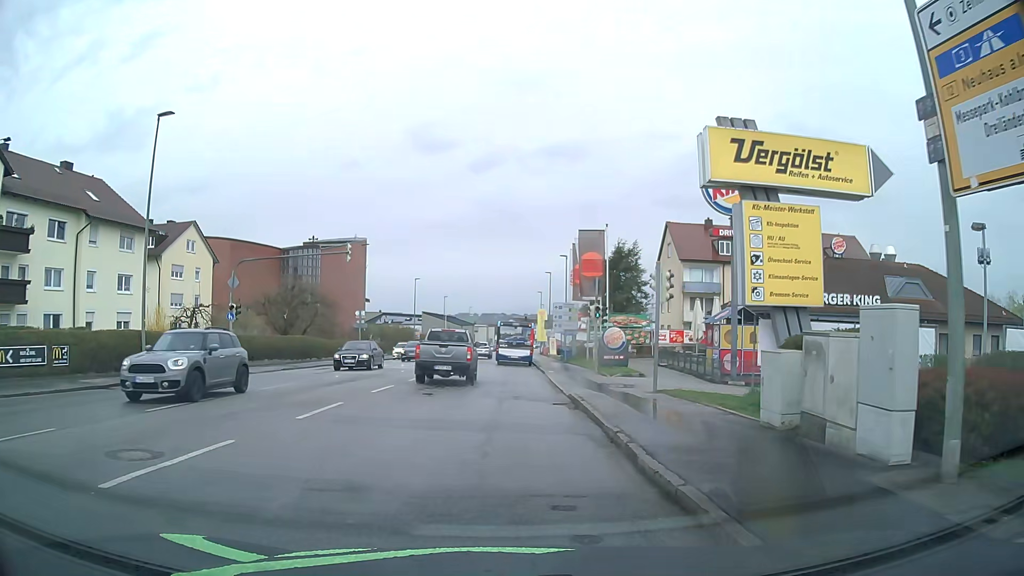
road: tertiary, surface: asphalt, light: Day
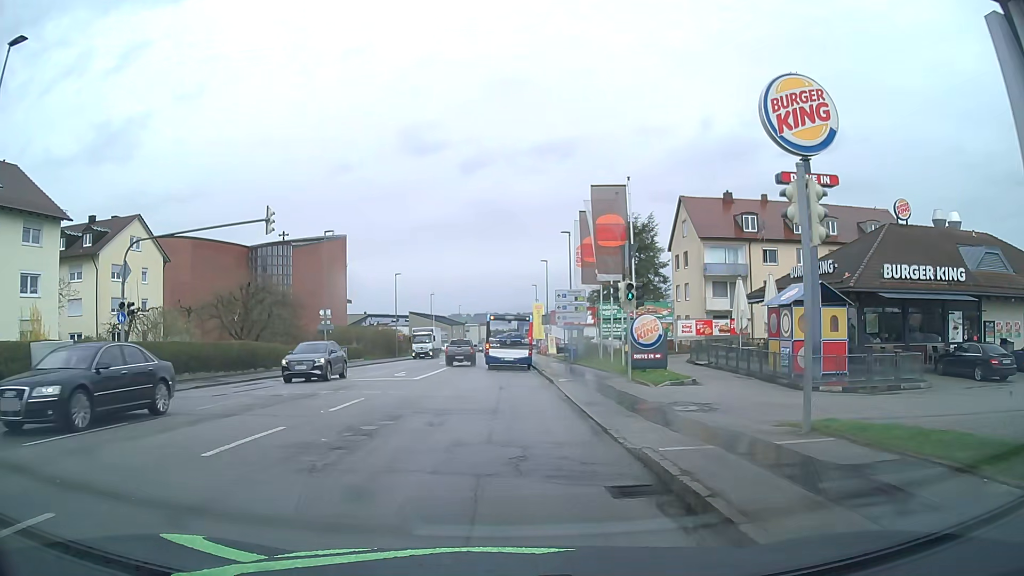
(-0.1, +9.8) m; -1°
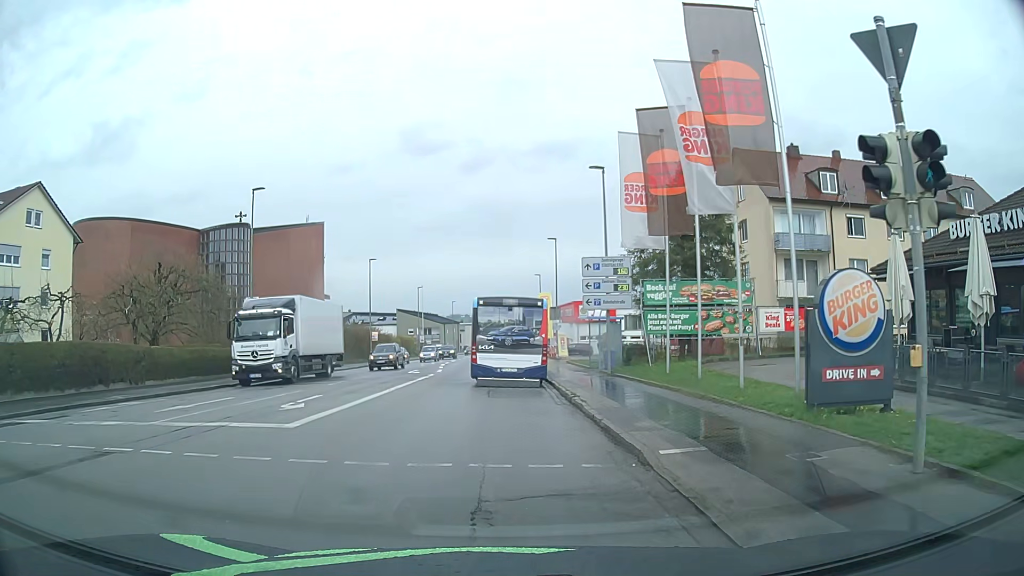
(+0.2, +15.4) m; 0°
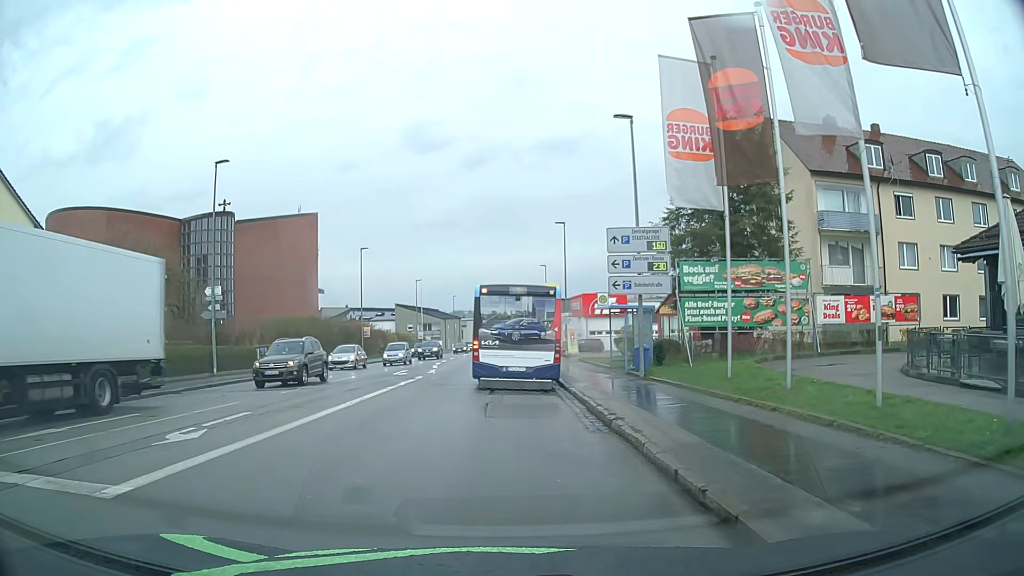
(0.0, +5.6) m; 0°
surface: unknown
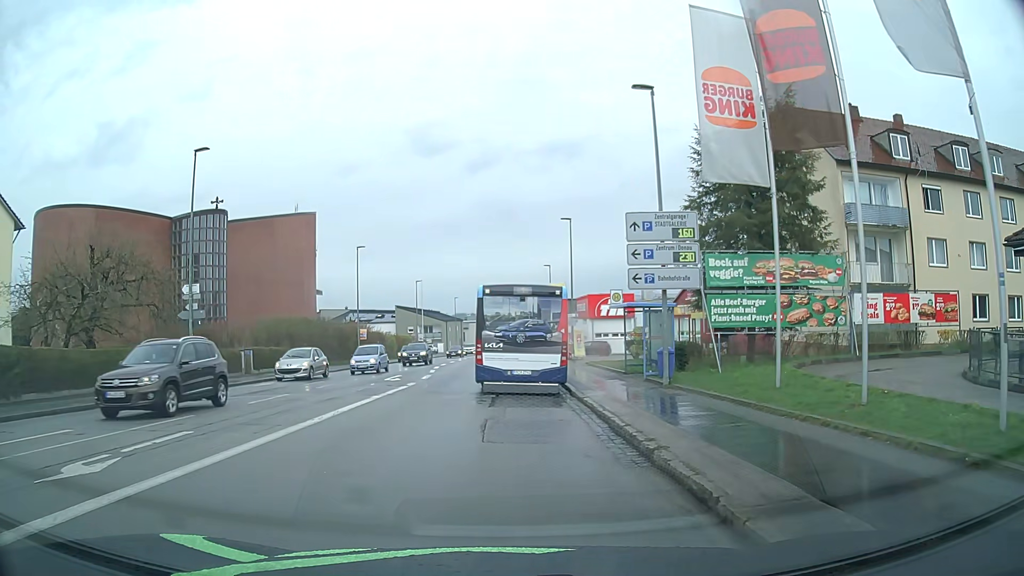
(0.0, +2.8) m; -1°
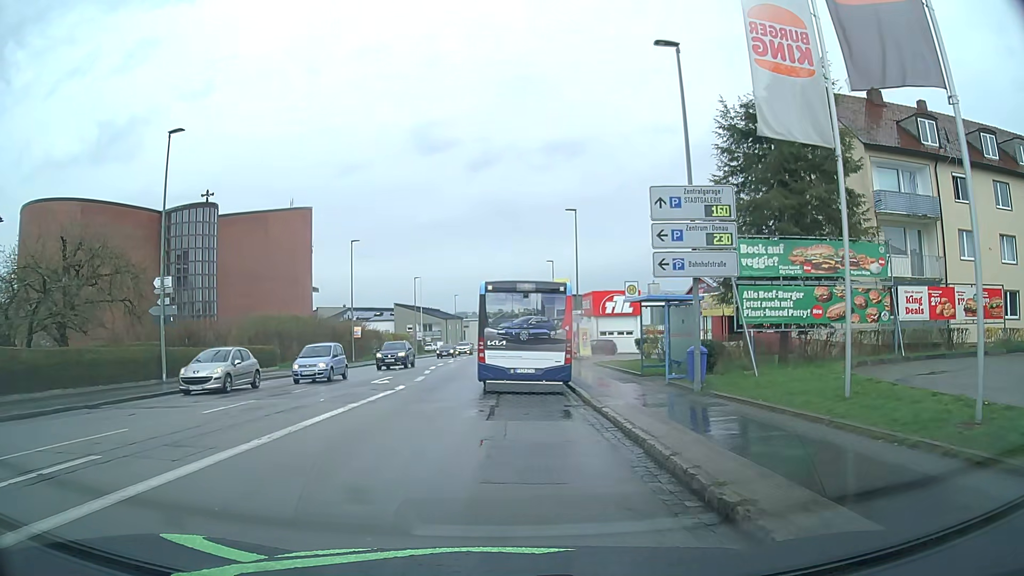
(0.0, +2.9) m; 0°
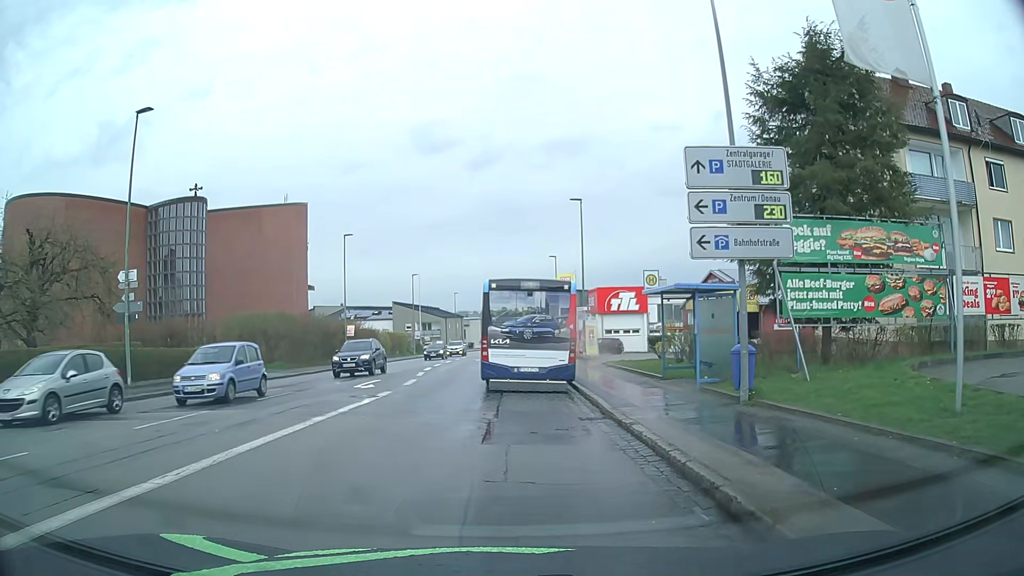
(0.0, +3.0) m; 0°
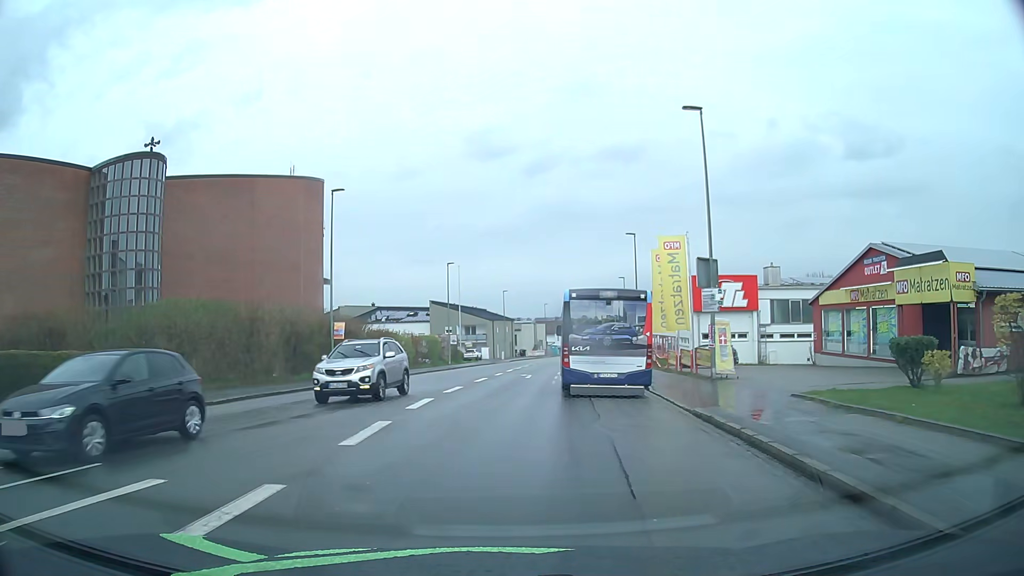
(-0.5, +18.9) m; -5°
(0, +10) (0, +20) (+1, +30) (+2, +40) (+3, +50) (+4, +60) (+6, +70) (+8, +80) (+10, +89) (+12, +99) m
